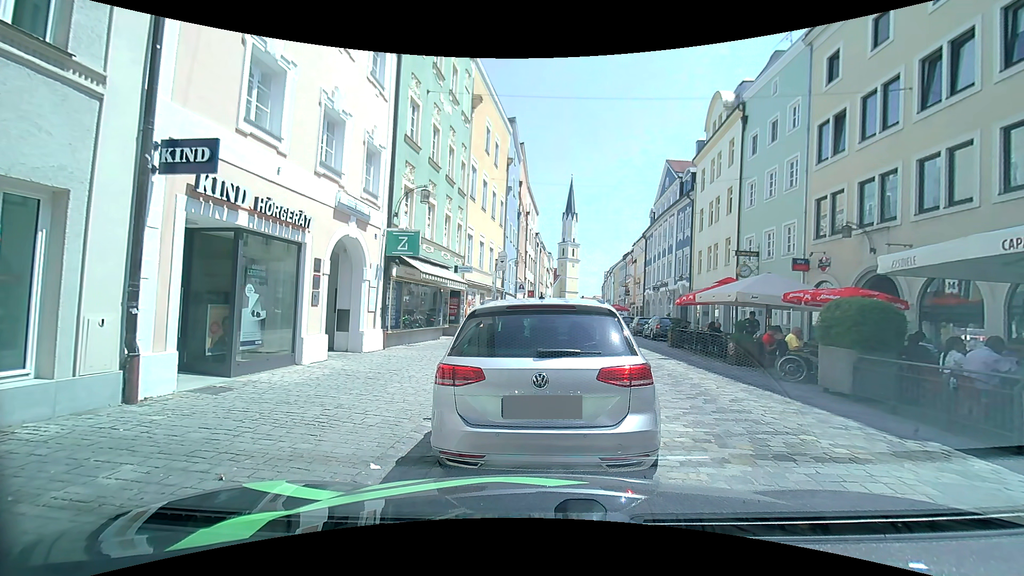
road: residential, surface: sett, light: Day
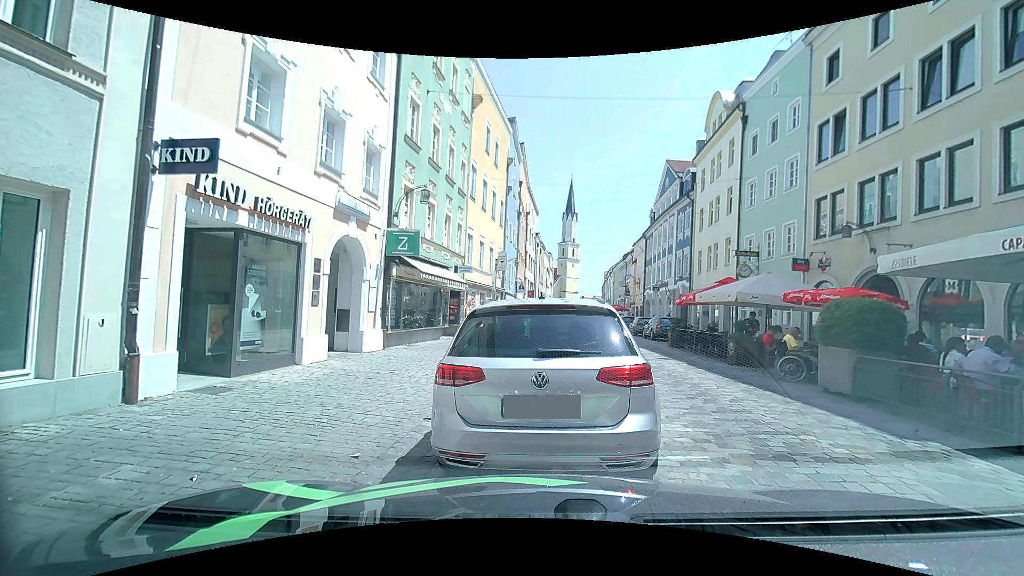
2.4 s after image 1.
(0.0, 0.0) m; 0°
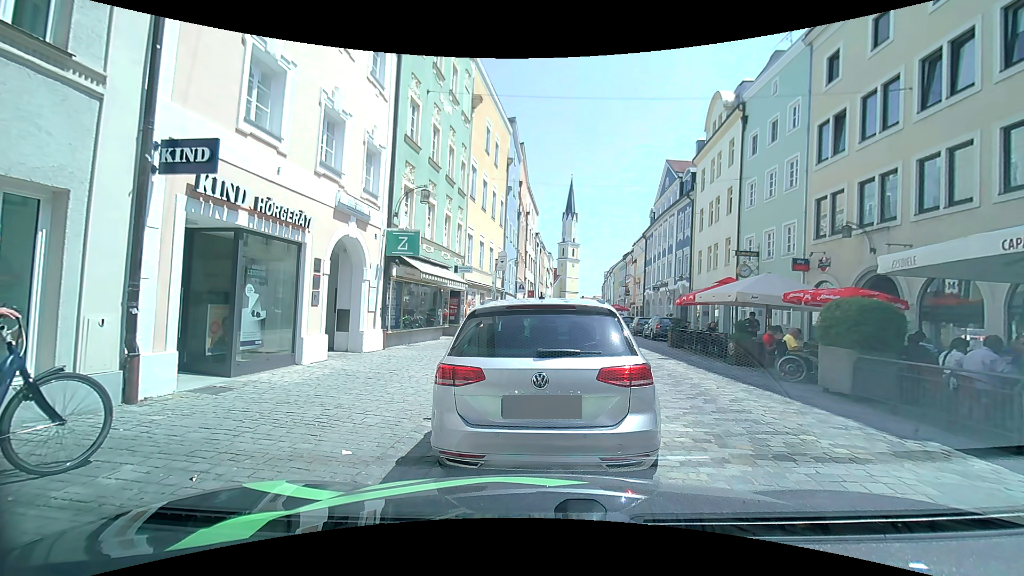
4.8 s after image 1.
(0.0, 0.0) m; 0°
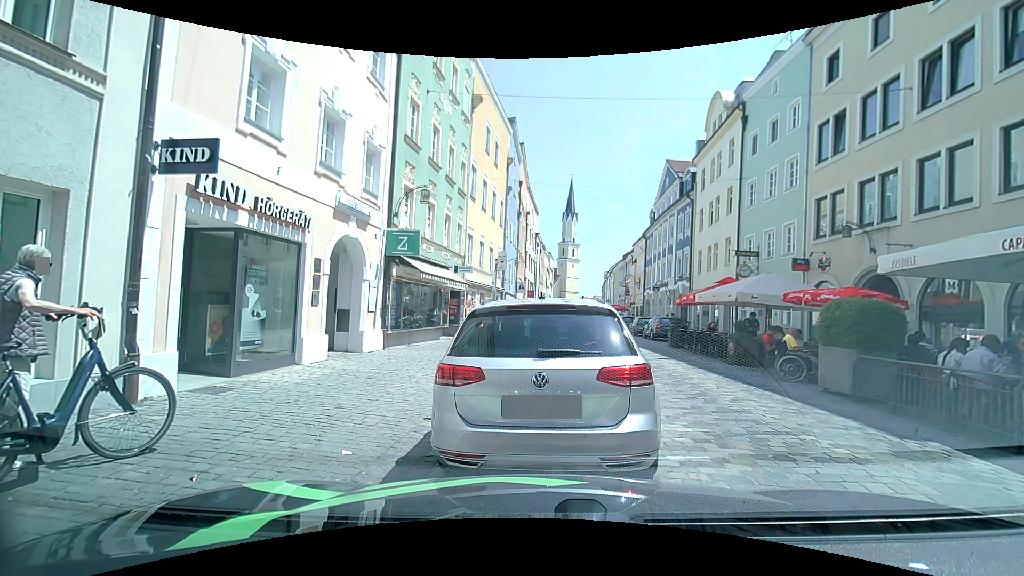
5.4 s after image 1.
(0.0, 0.0) m; 0°
